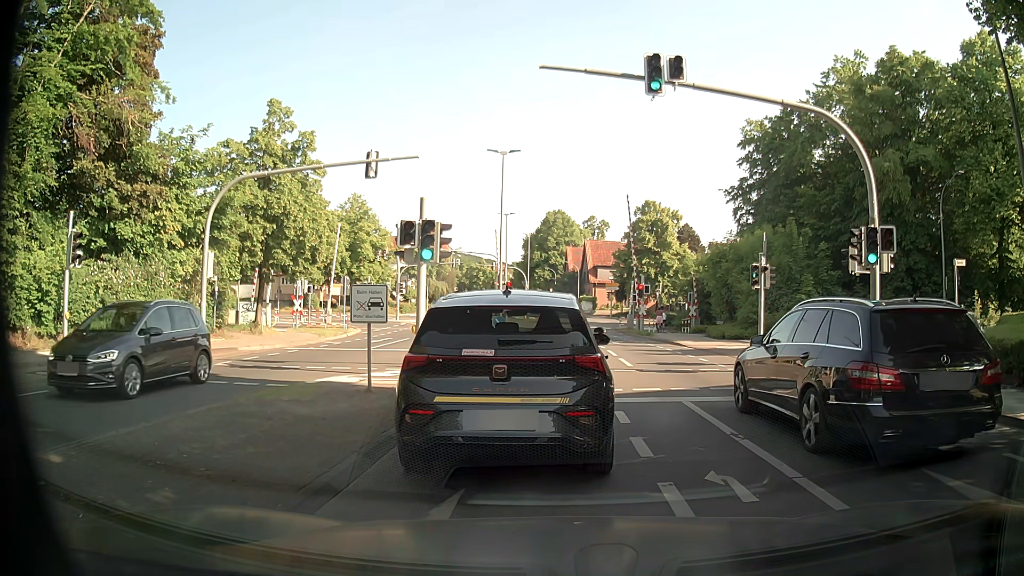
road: tertiary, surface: asphalt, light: Day
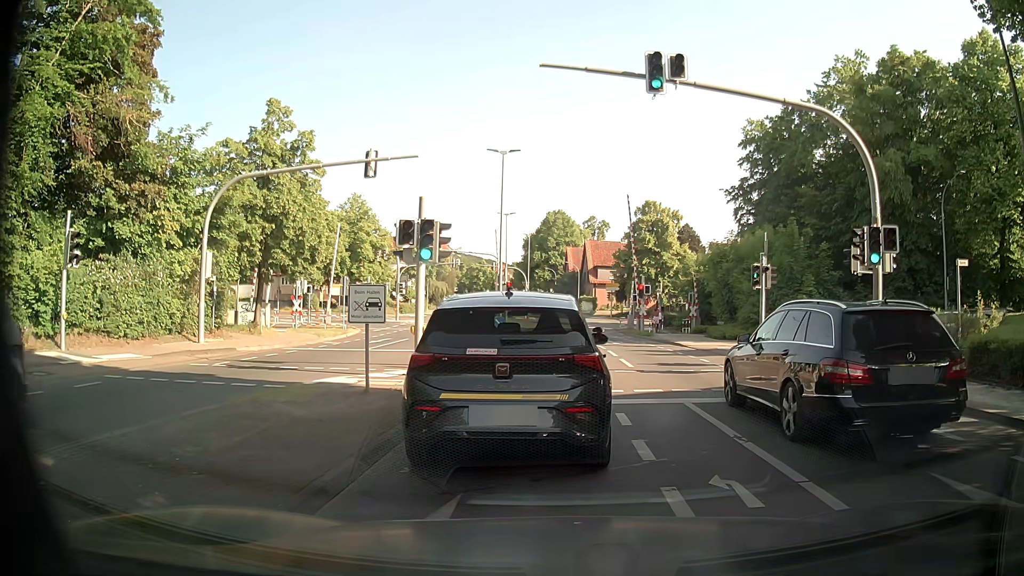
(0.0, +0.1) m; 0°
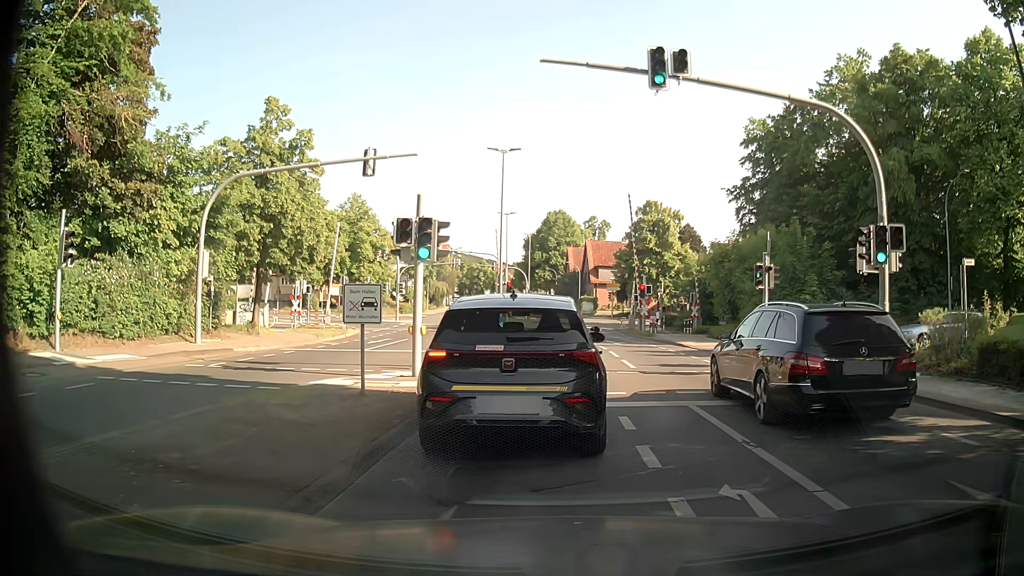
(0.0, +0.3) m; 0°
